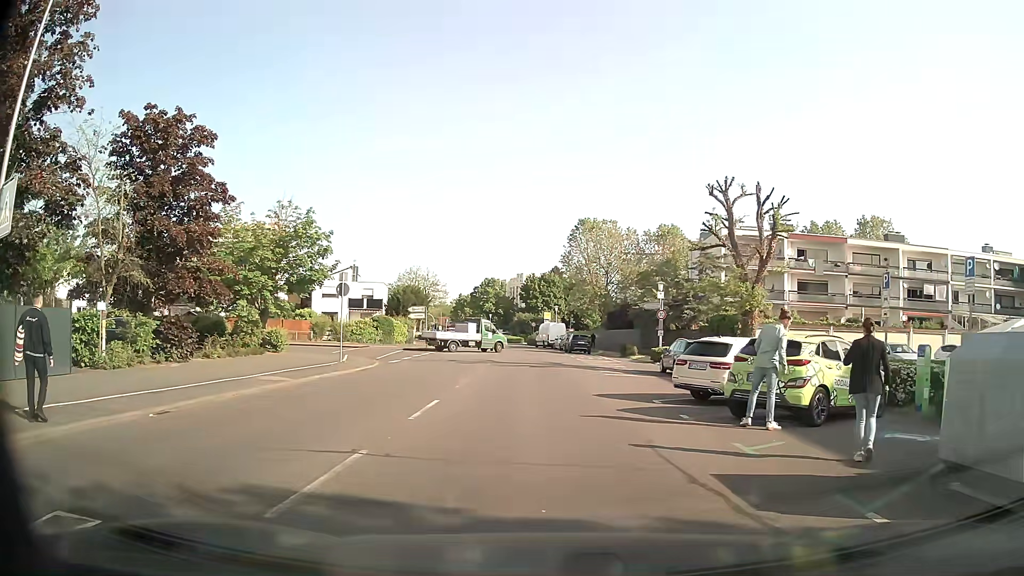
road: tertiary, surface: asphalt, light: Day
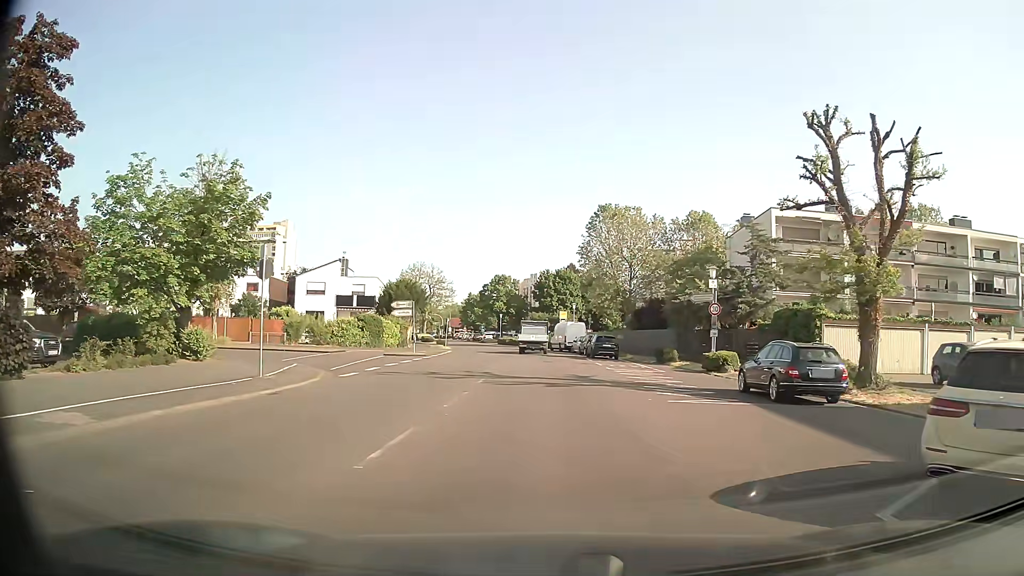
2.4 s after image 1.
(0.0, +10.4) m; 0°
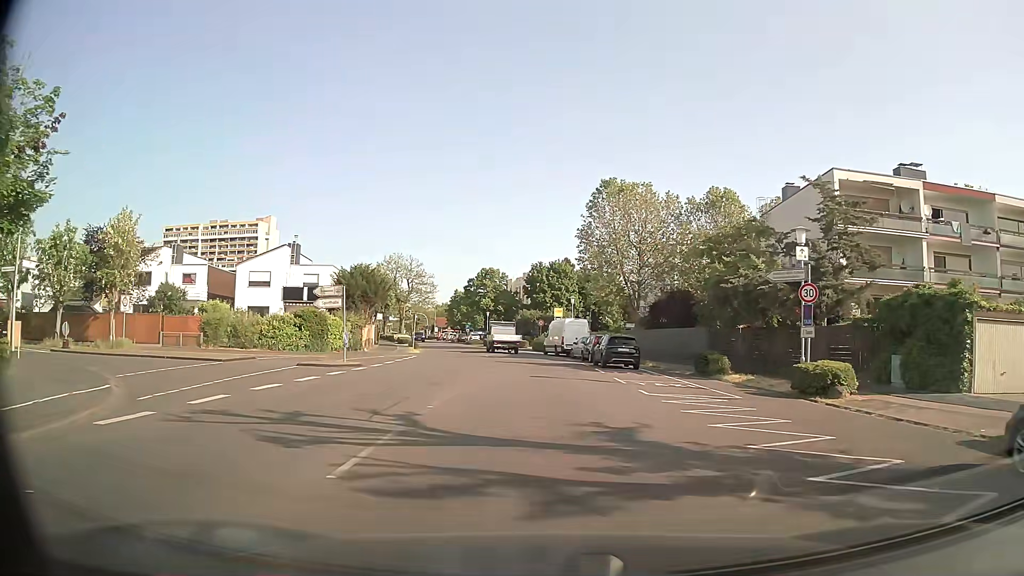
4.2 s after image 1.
(+0.1, +12.9) m; +1°
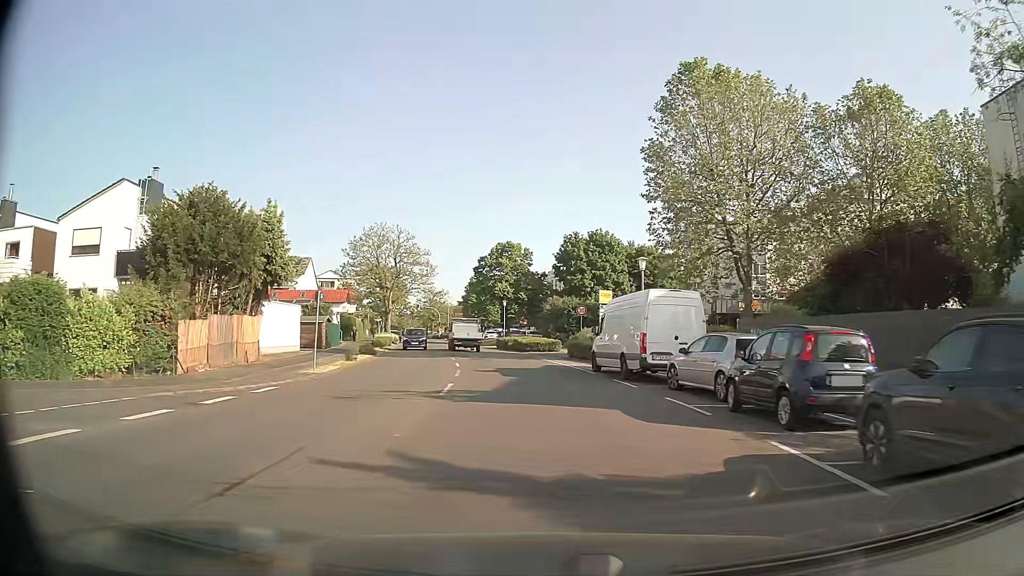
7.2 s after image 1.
(-0.6, +27.4) m; -3°
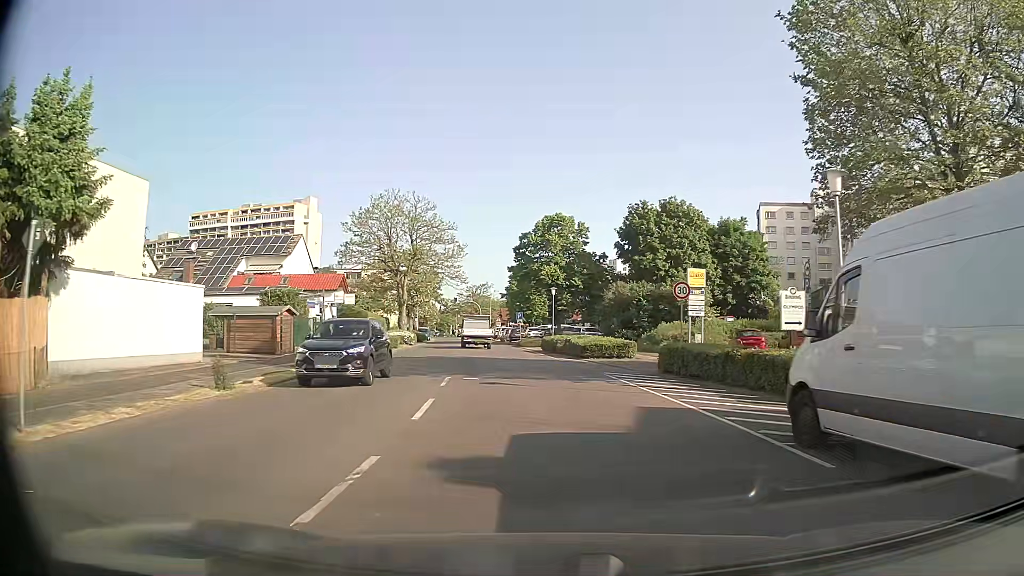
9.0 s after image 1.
(-0.5, +16.7) m; -4°
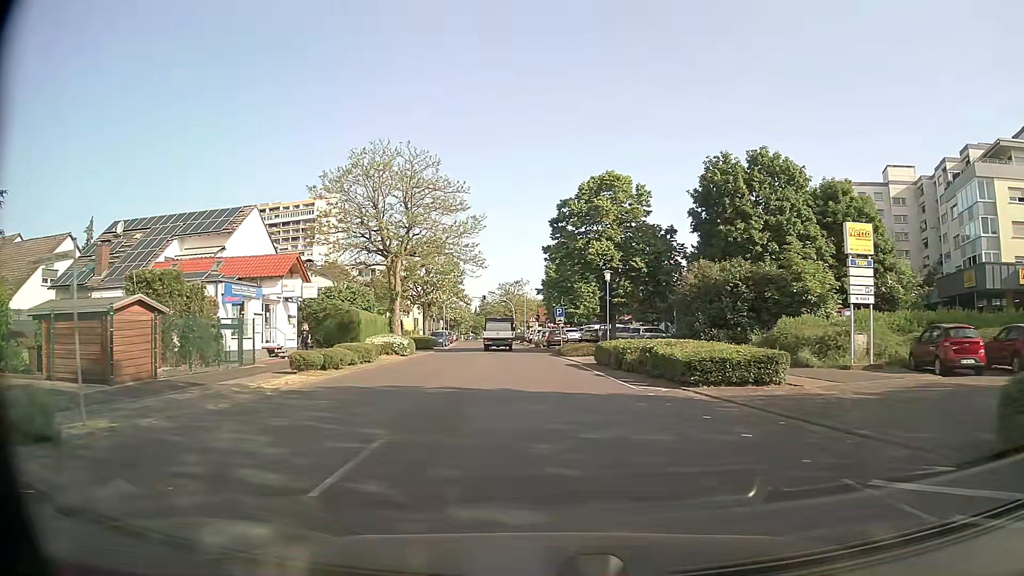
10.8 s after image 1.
(-0.6, +16.4) m; -4°
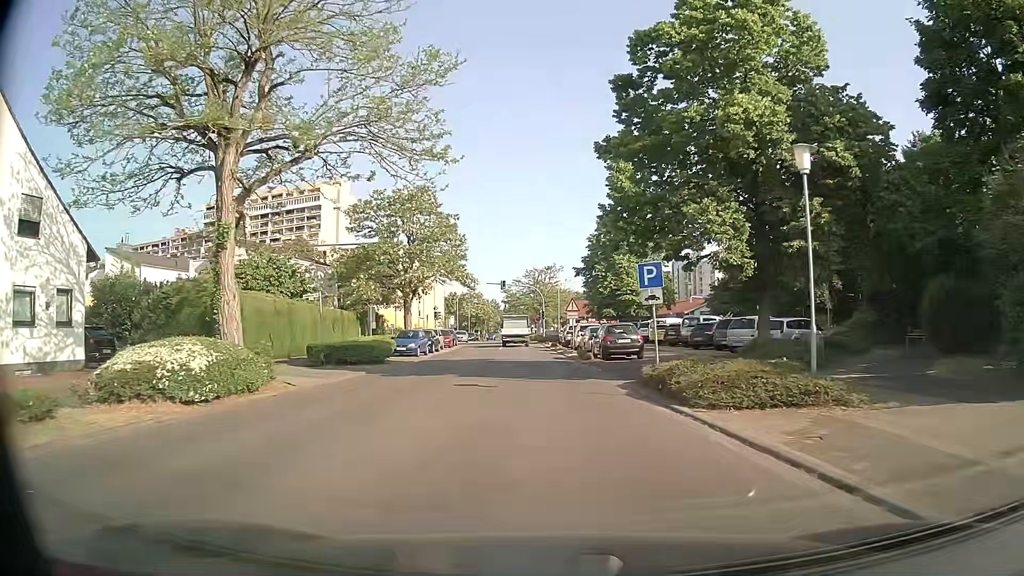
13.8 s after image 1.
(-0.7, +25.8) m; -3°
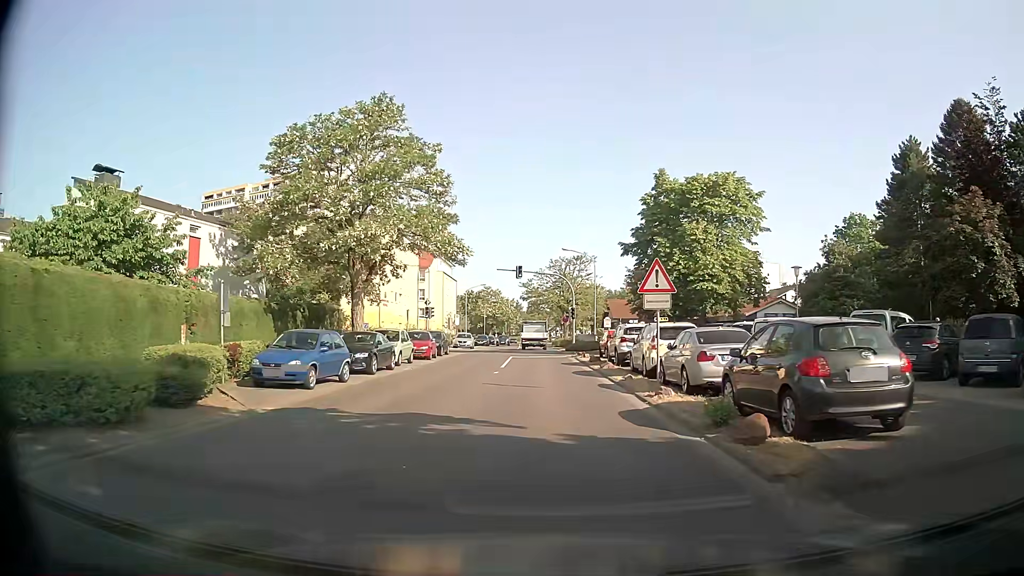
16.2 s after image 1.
(-0.4, +19.4) m; -2°
(0, +10) (0, +20) (0, +30) (-1, +40) (-1, +50) (-1, +60) (-1, +70) (-1, +80) (-1, +90) (-1, +100) m
